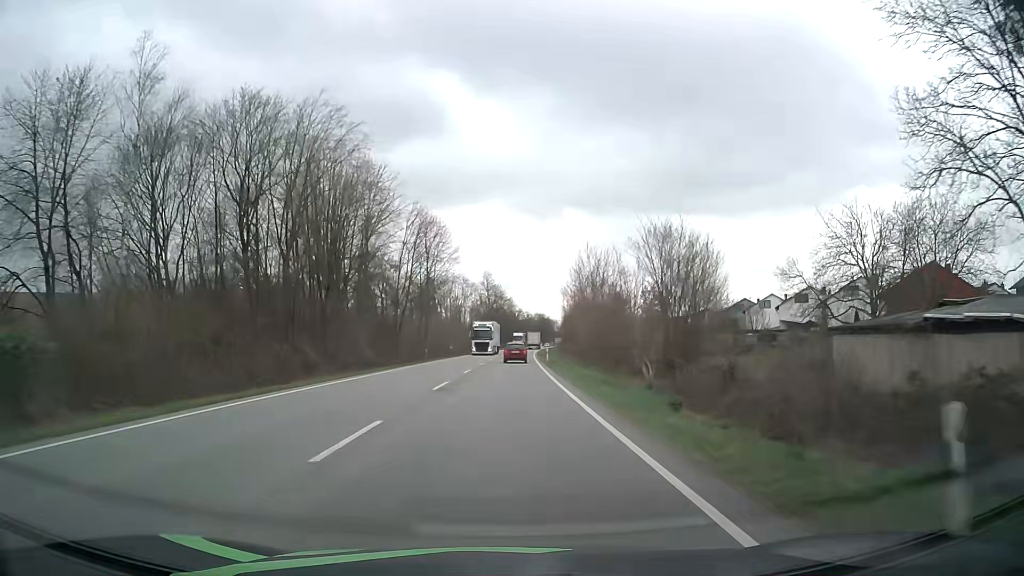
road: primary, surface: asphalt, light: Day
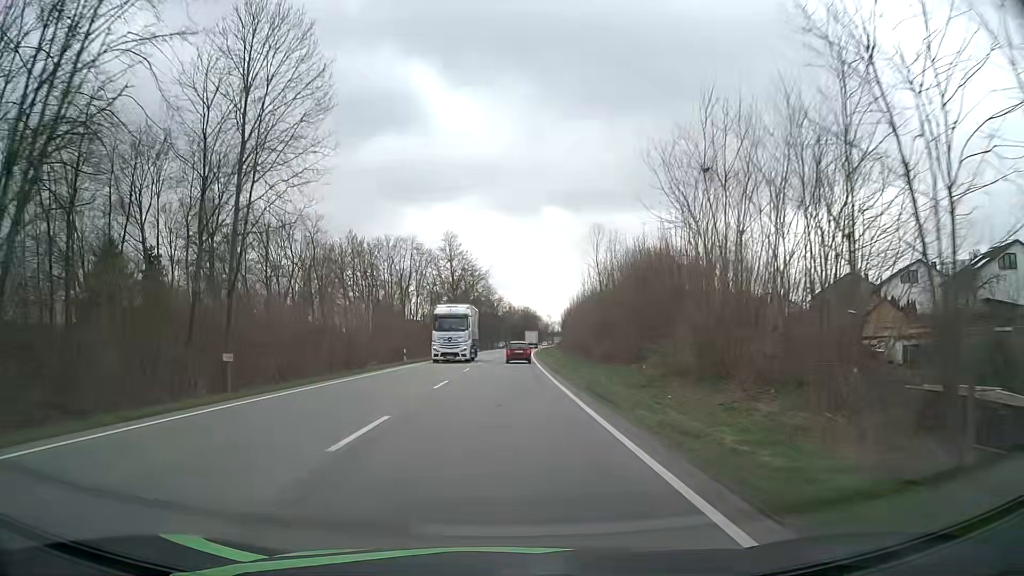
(+0.5, +58.8) m; +1°
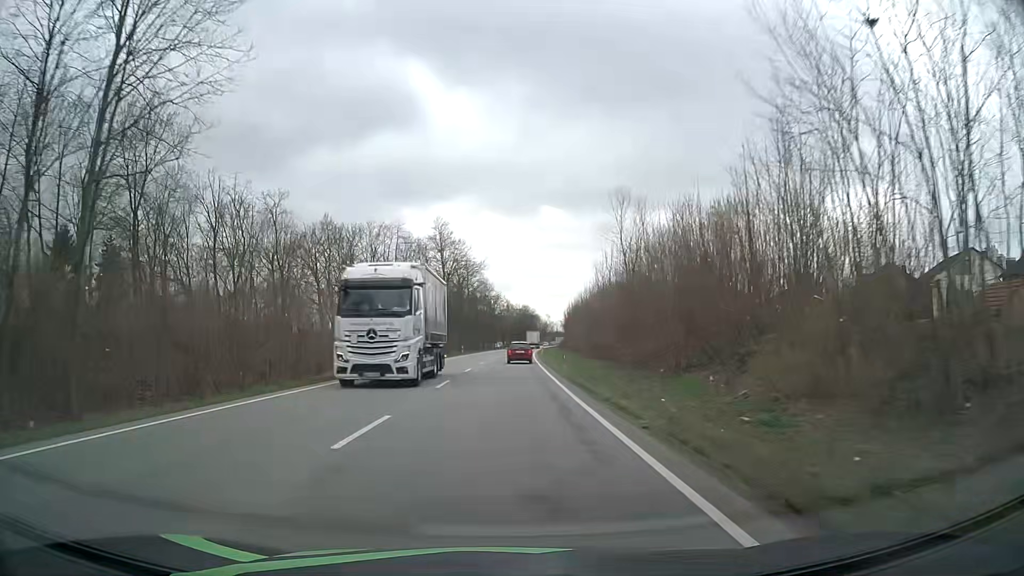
(0.0, +11.8) m; 0°
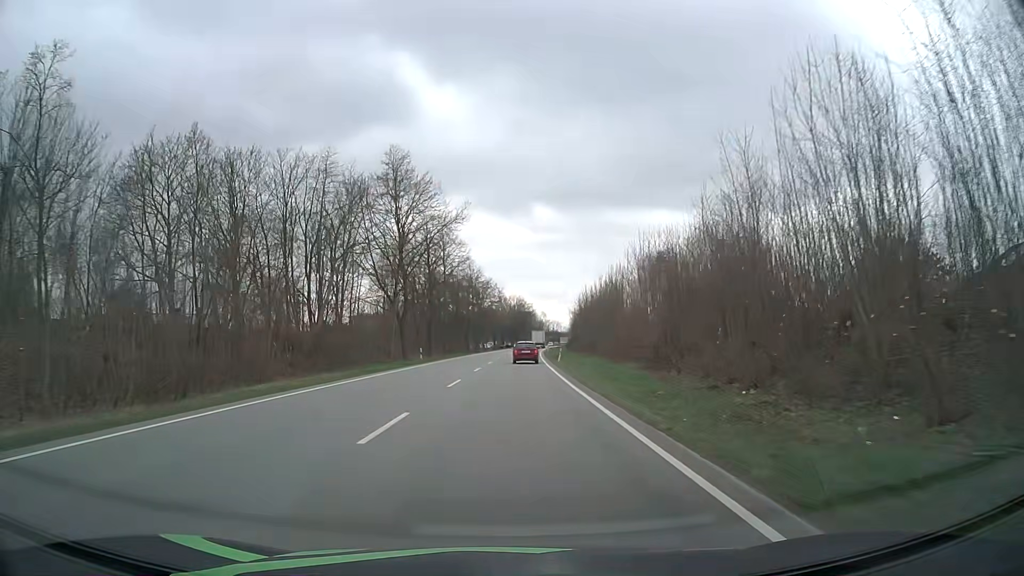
(0.0, +35.1) m; 0°
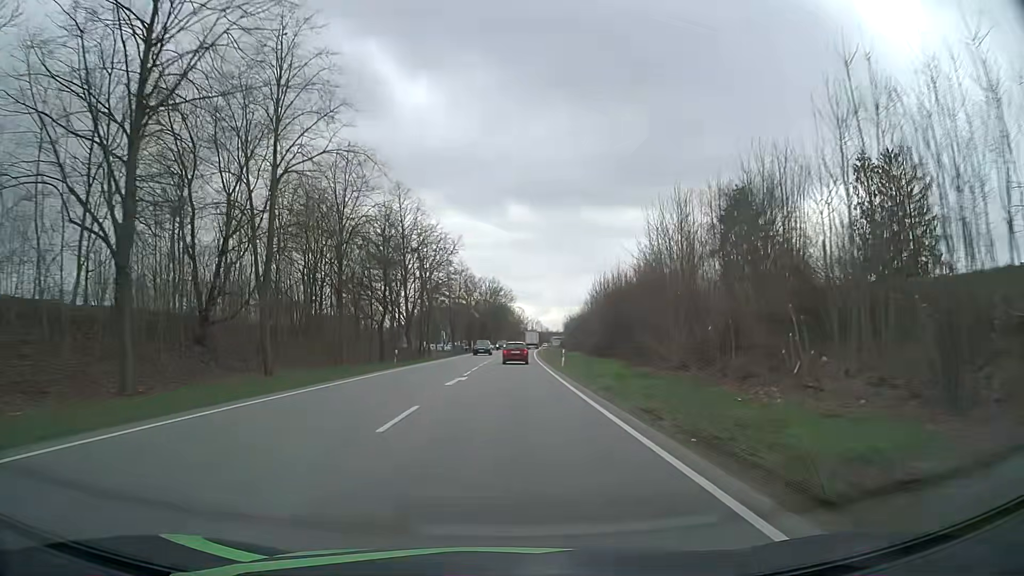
(+1.3, +58.0) m; +2°
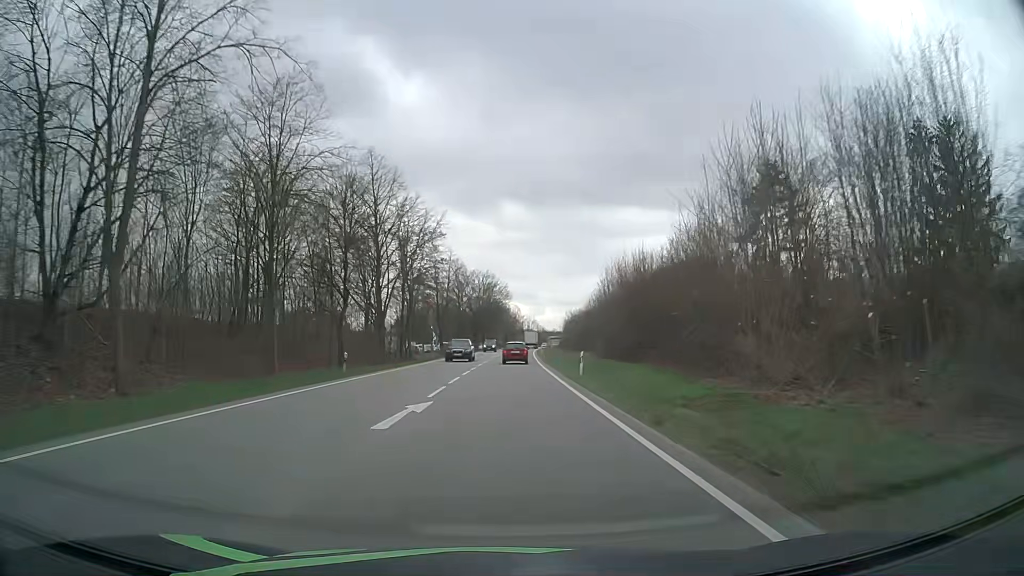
(0.0, +11.5) m; 0°
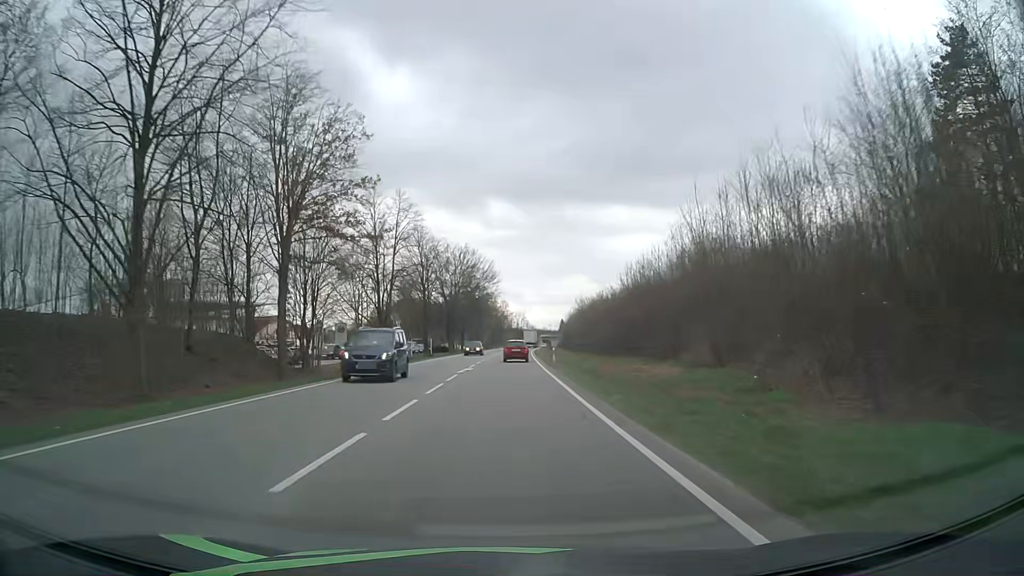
(+0.4, +34.6) m; +1°
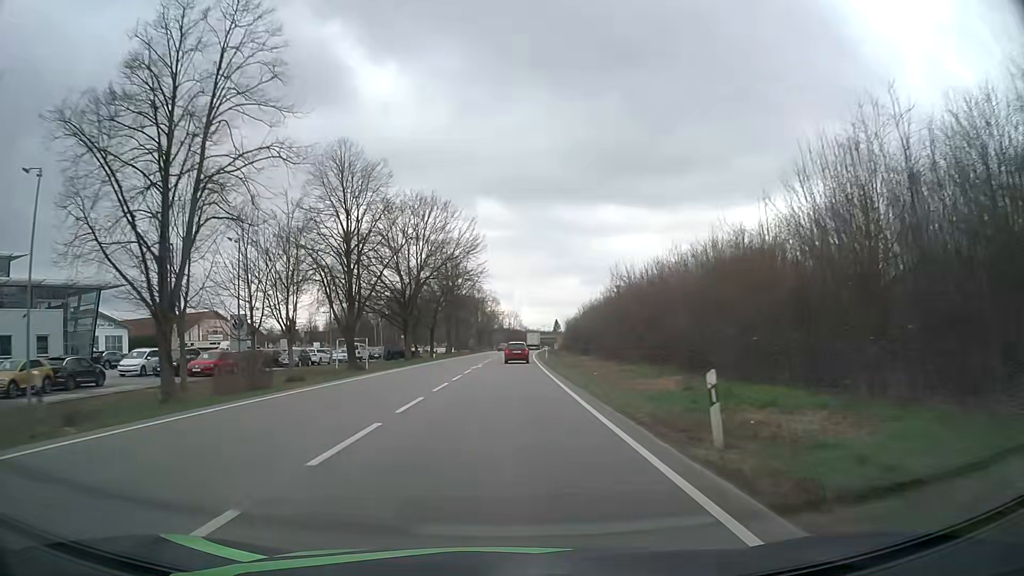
(+0.2, +34.3) m; +1°
(0, +10) (0, +20) (0, +30) (0, +40) (0, +50) (+1, +60) (+1, +70) (+1, +80) (+2, +90) (+2, +100) m
